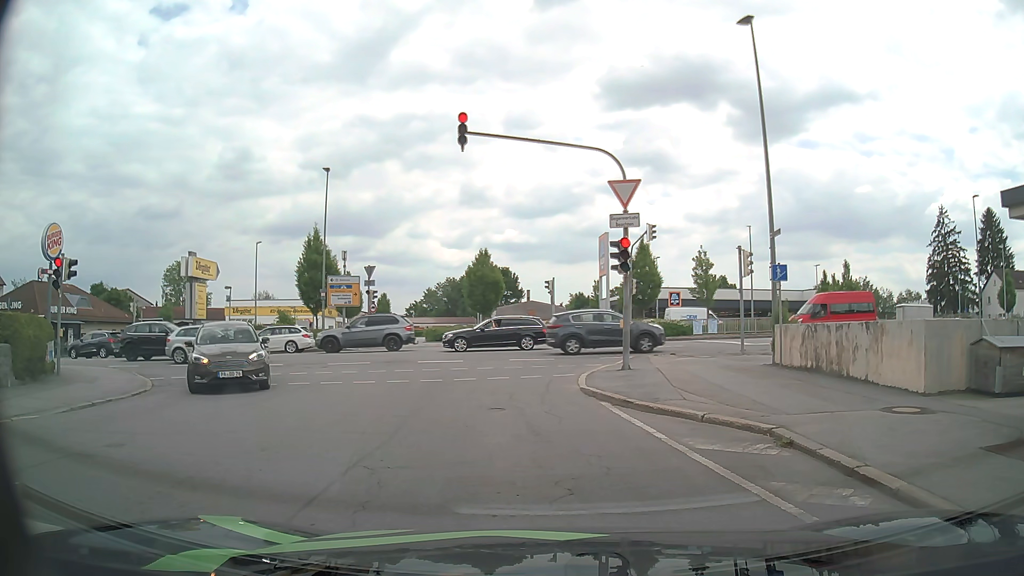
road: residential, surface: asphalt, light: Day
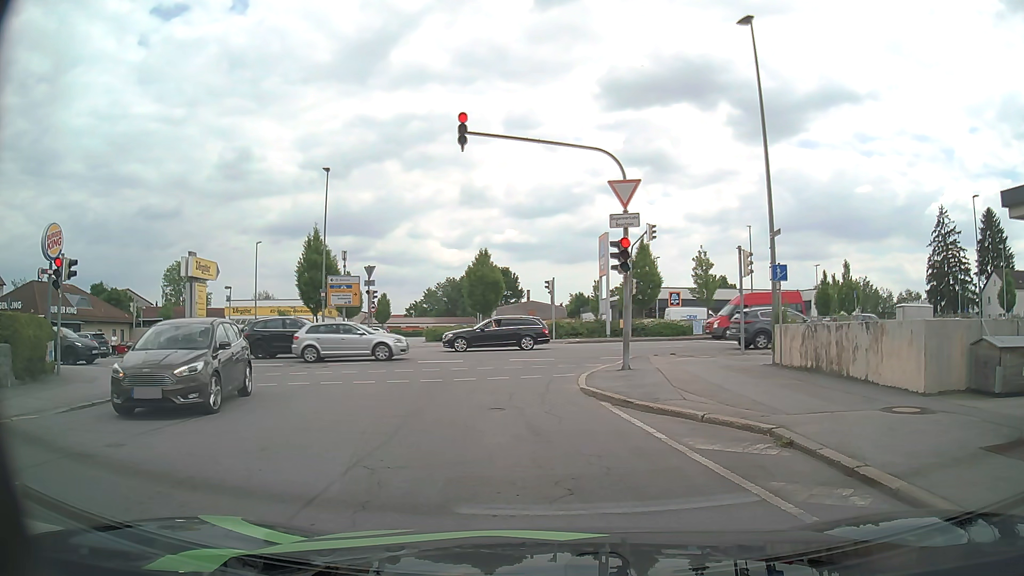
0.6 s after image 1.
(0.0, 0.0) m; 0°
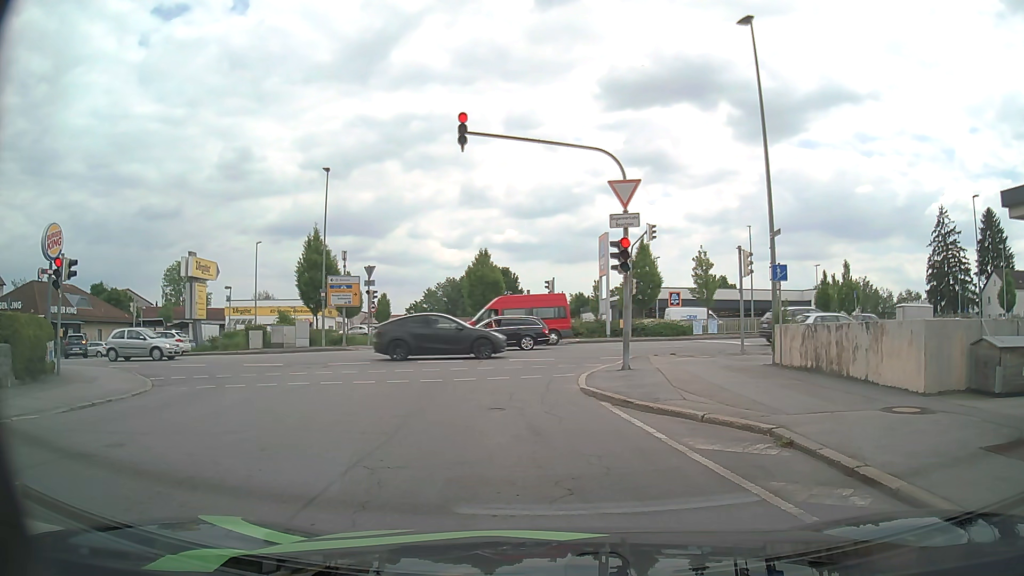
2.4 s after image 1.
(0.0, 0.0) m; 0°
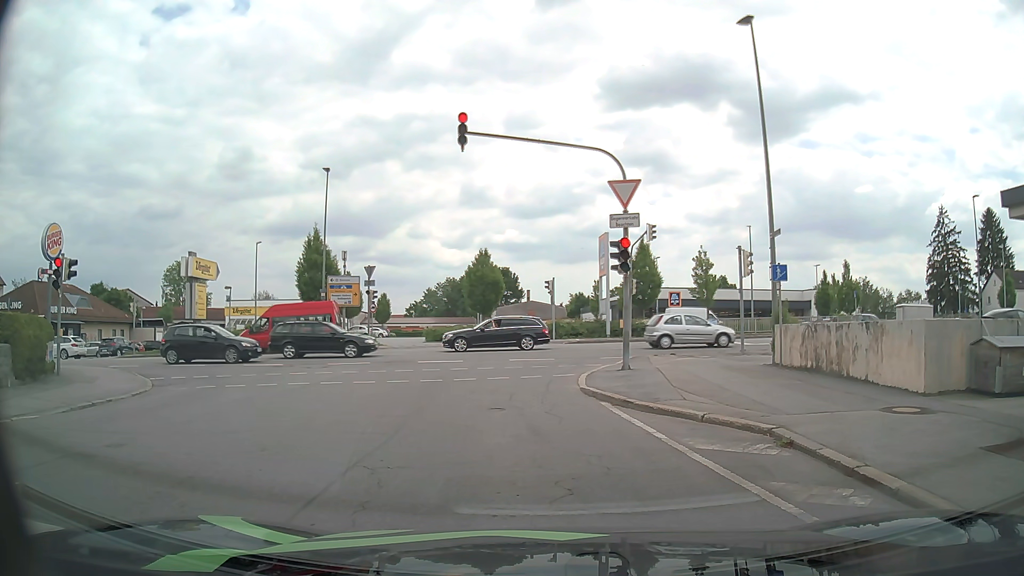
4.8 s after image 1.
(0.0, 0.0) m; 0°
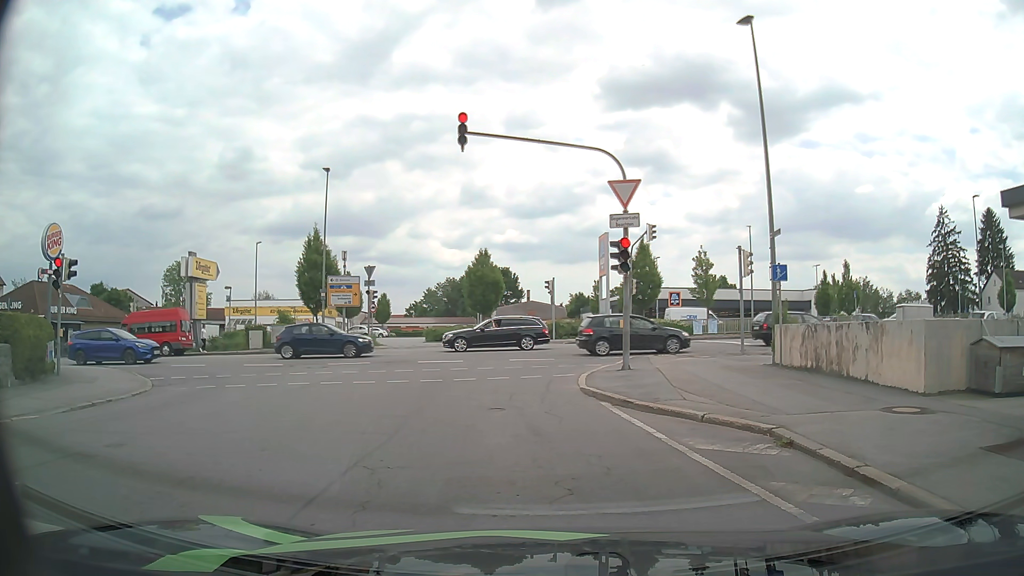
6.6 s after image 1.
(0.0, 0.0) m; 0°
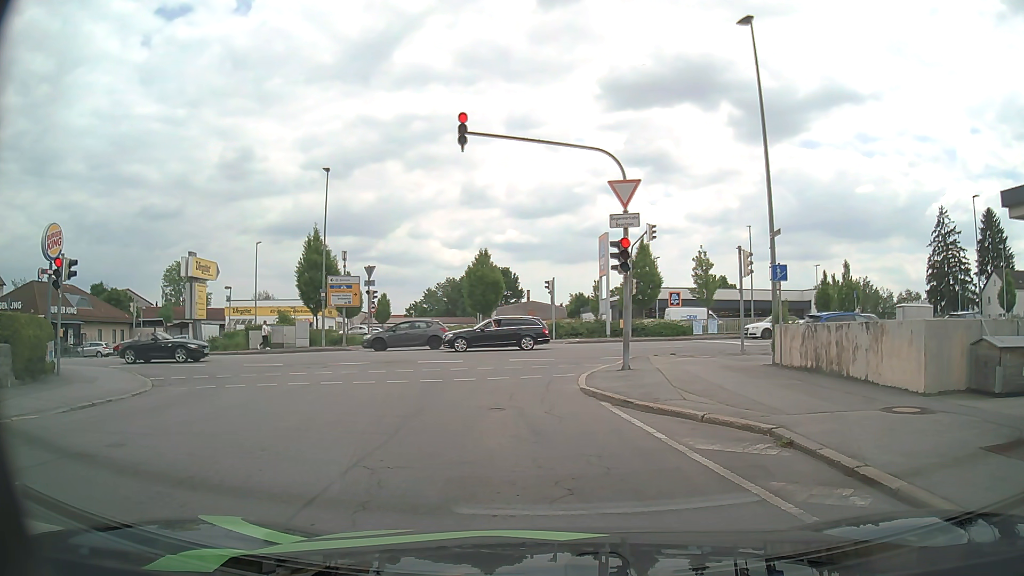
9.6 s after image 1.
(0.0, 0.0) m; 0°
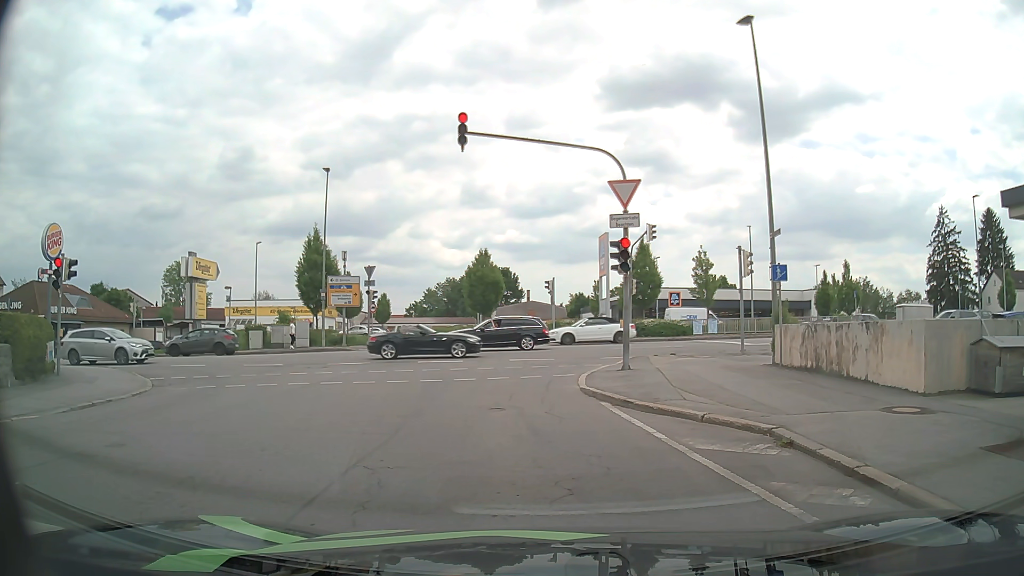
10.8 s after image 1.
(0.0, 0.0) m; 0°
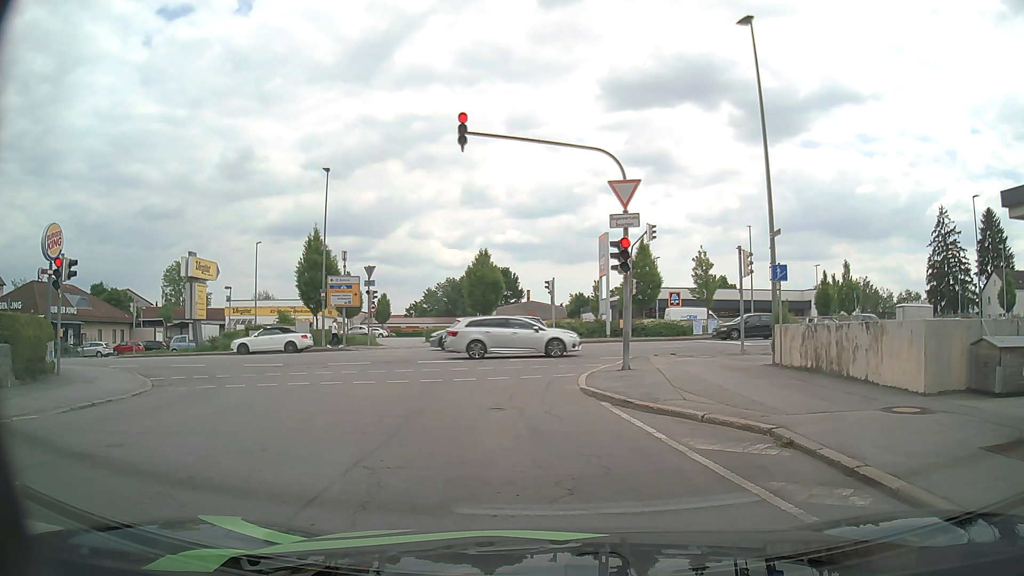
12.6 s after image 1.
(0.0, 0.0) m; 0°
(0, +10) (0, +20) (+6, +28) (+15, +30) (+25, +31) (+35, +31) (+45, +32) (+55, +32) (+65, +32) (+75, +32) m
